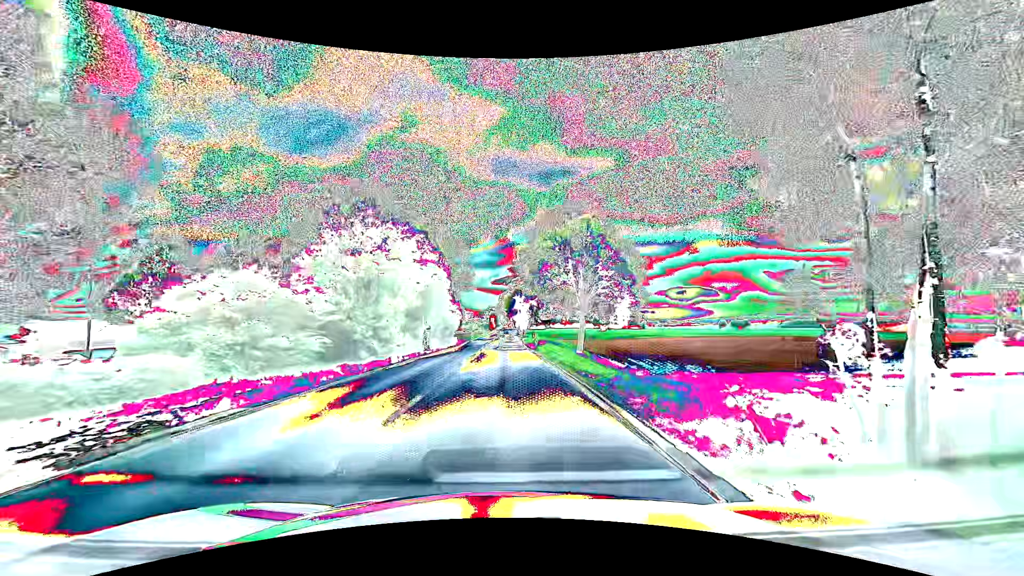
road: primary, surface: asphalt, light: Day
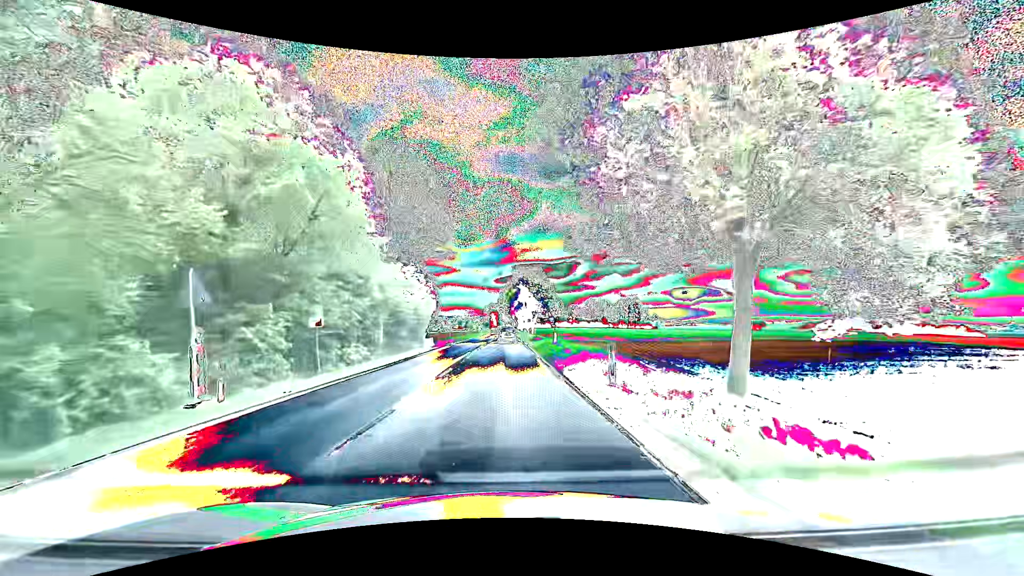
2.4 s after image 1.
(+0.1, +29.1) m; 0°
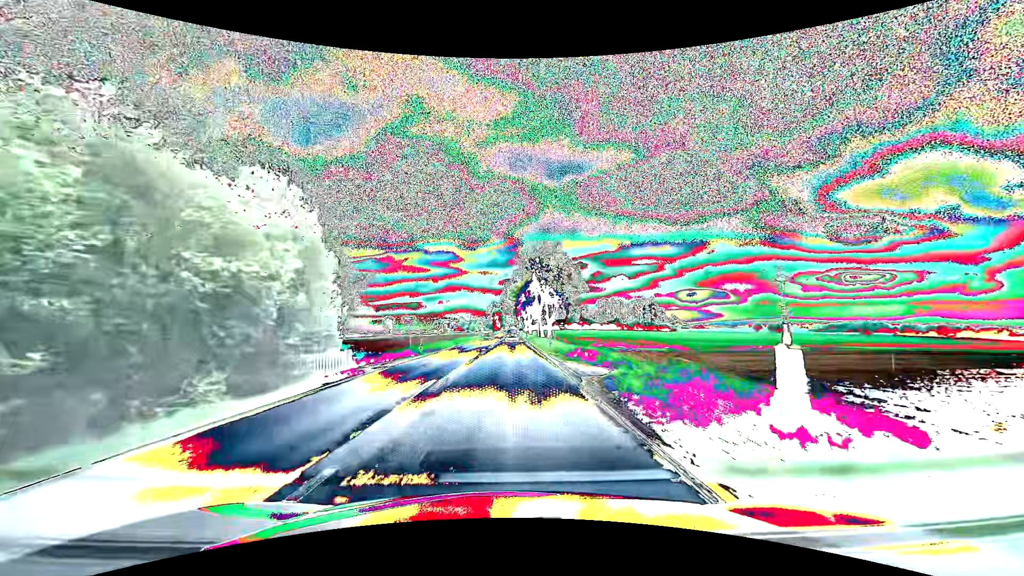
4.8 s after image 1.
(-0.2, +30.5) m; -1°
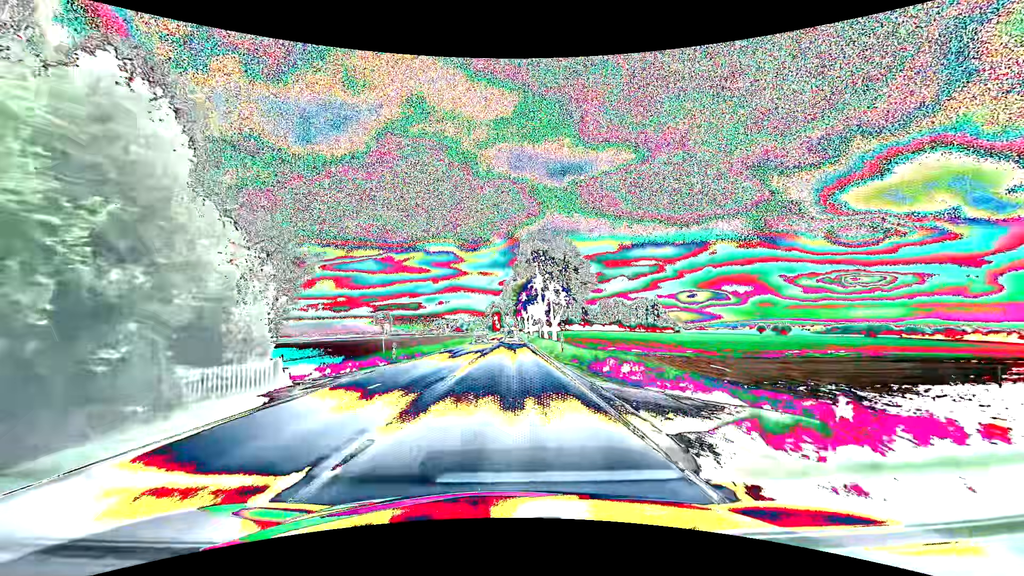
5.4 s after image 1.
(0.0, +7.9) m; 0°
(0, +10) (0, +20) (0, +30) (0, +40) (0, +50) (0, +60) (+1, +70) (+1, +80) (+1, +90) (+1, +100) m
